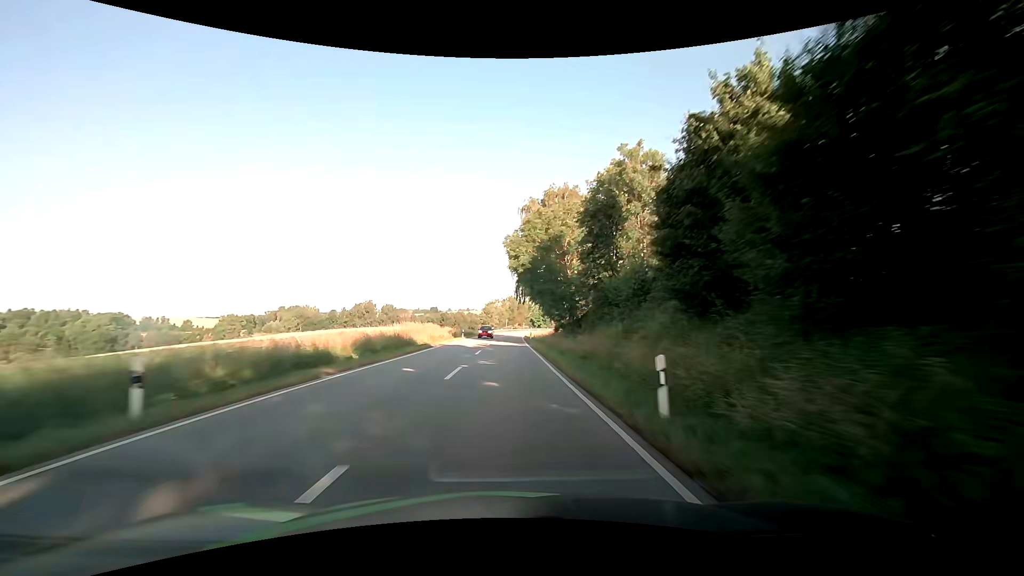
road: secondary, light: Day
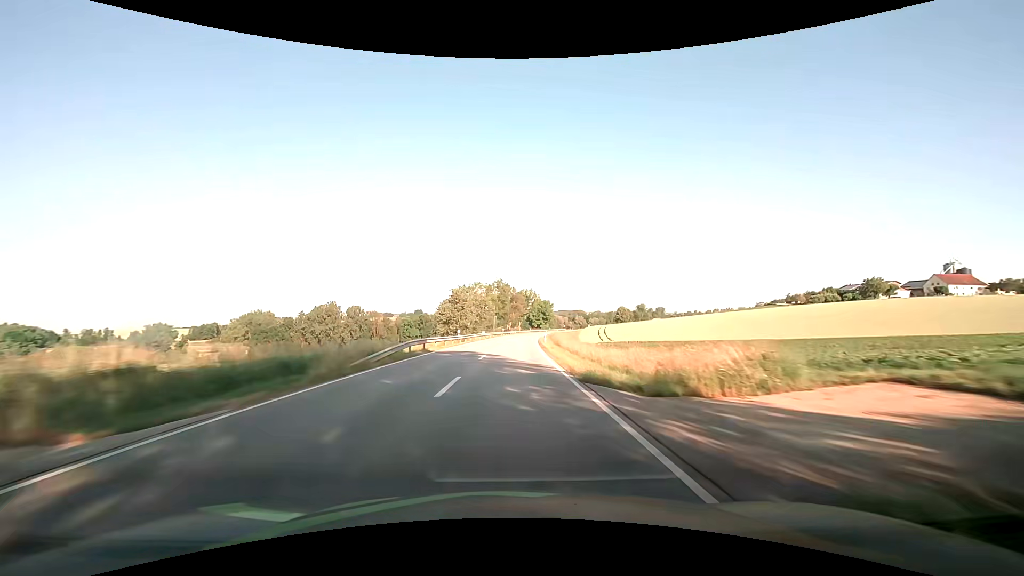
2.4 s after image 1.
(+0.1, +63.2) m; +1°
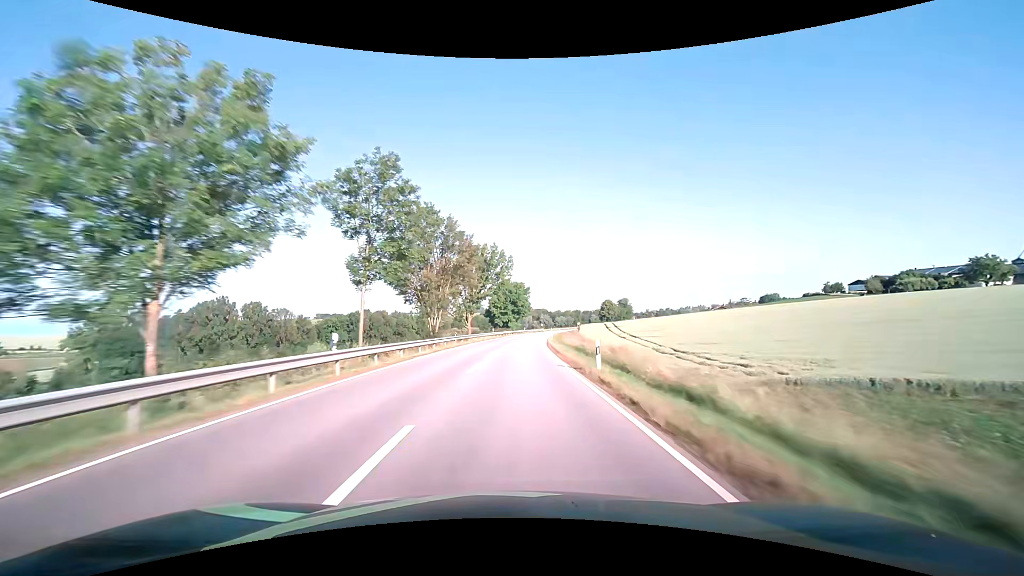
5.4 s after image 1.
(+3.3, +78.9) m; +5°
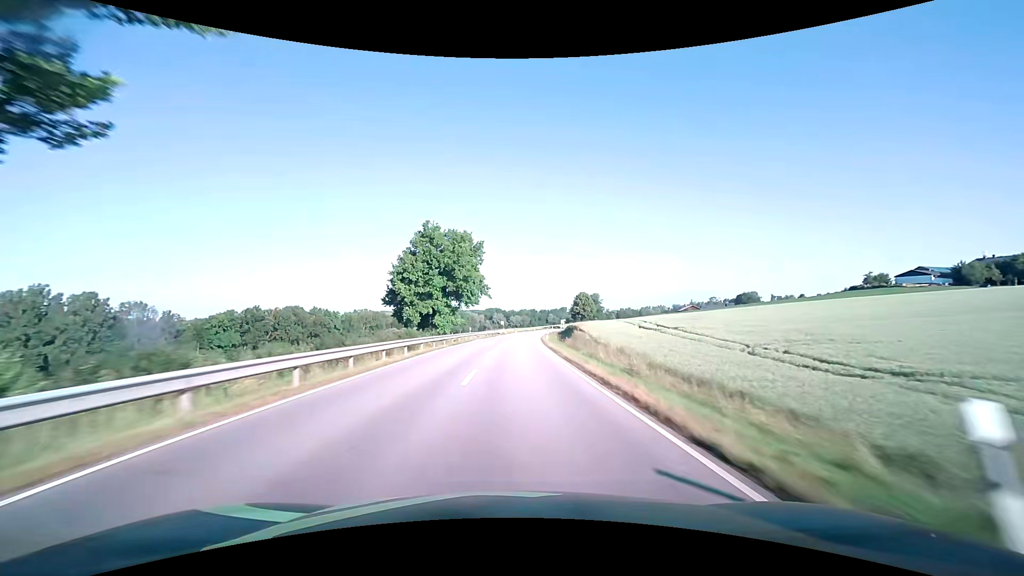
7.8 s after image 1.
(+2.6, +63.1) m; +5°
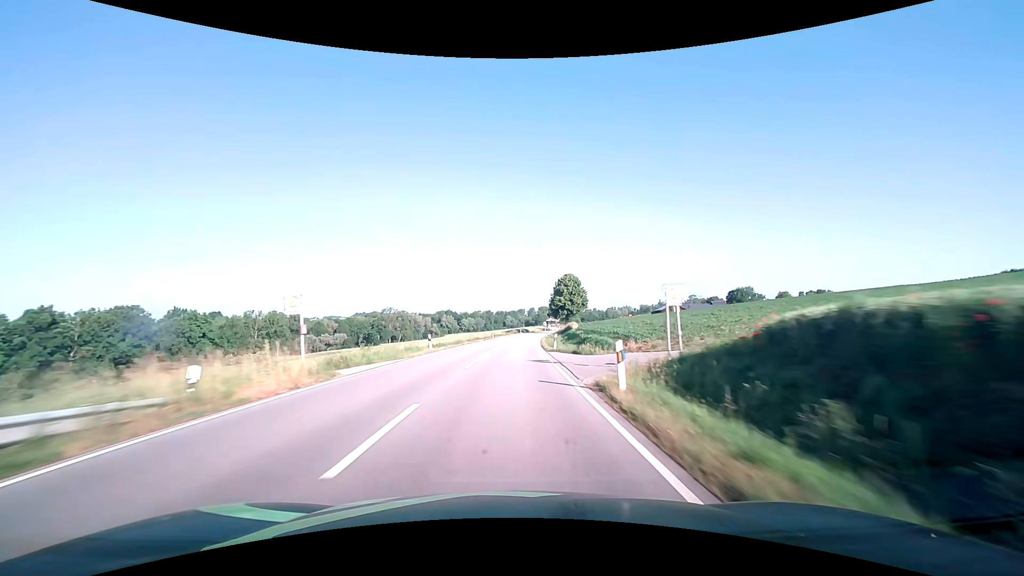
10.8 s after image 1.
(+3.9, +78.9) m; +5°
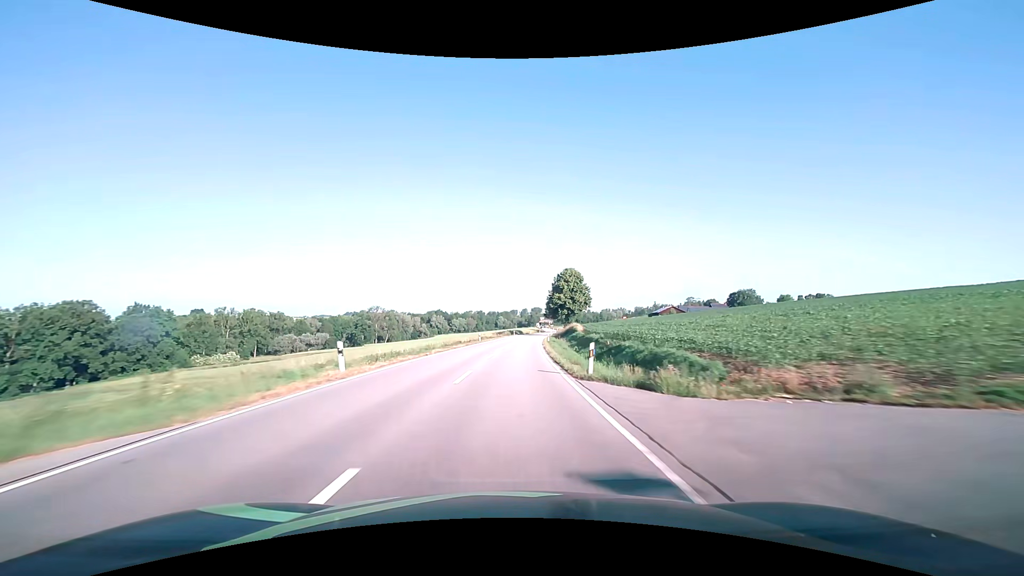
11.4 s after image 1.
(+0.1, +15.8) m; +1°
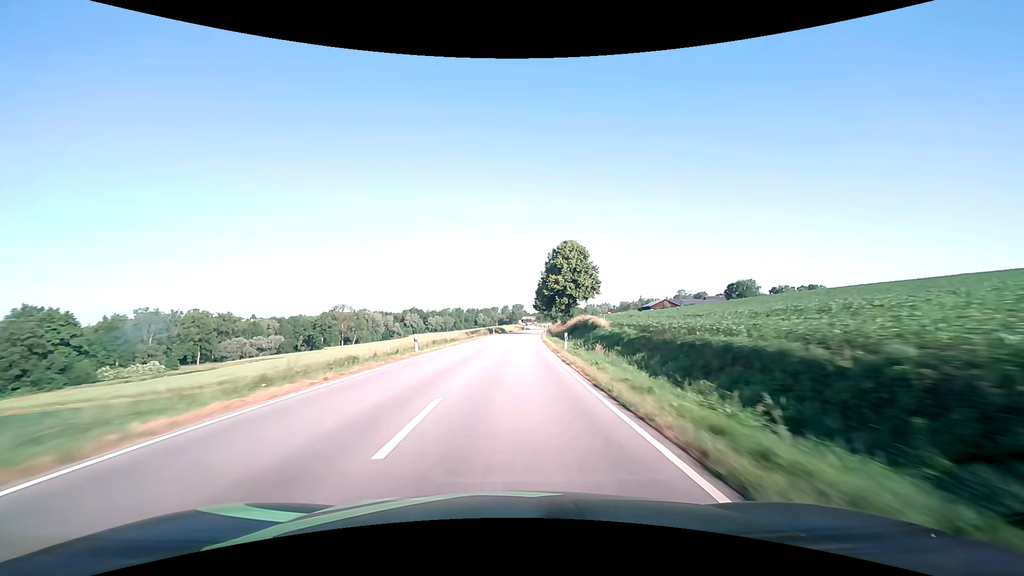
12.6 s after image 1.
(+0.7, +31.6) m; +2°
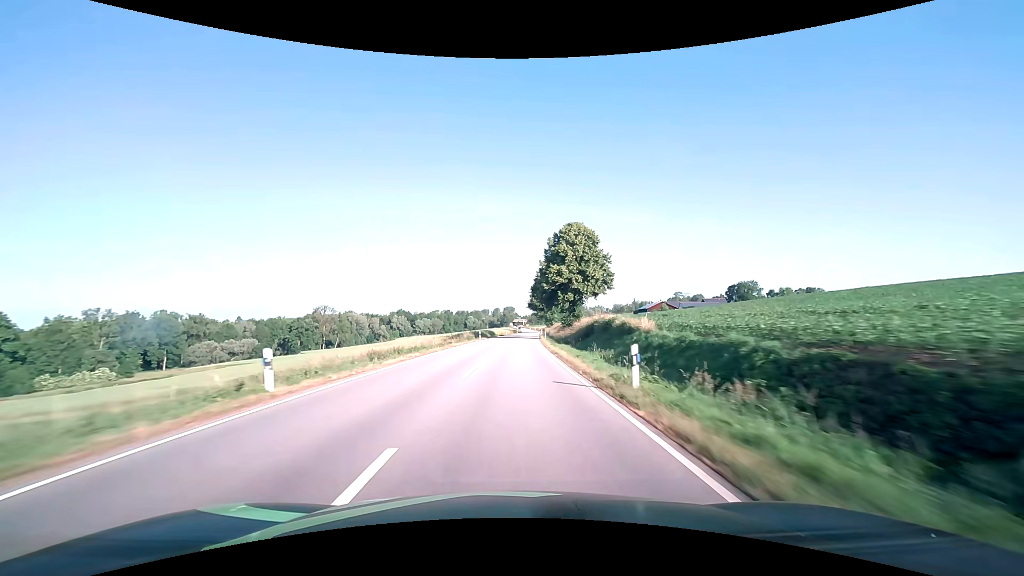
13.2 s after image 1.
(+0.1, +15.8) m; +1°
(0, +10) (0, +20) (+1, +30) (+1, +40) (+1, +50) (+2, +60) (+3, +70) (+3, +80) (+4, +90) (+5, +100) m
